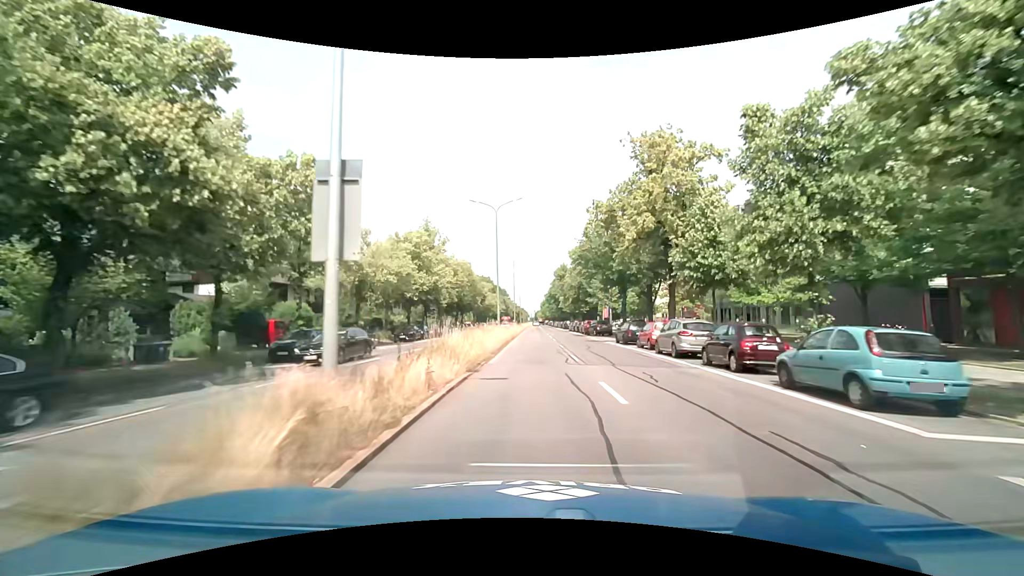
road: primary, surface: asphalt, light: Day
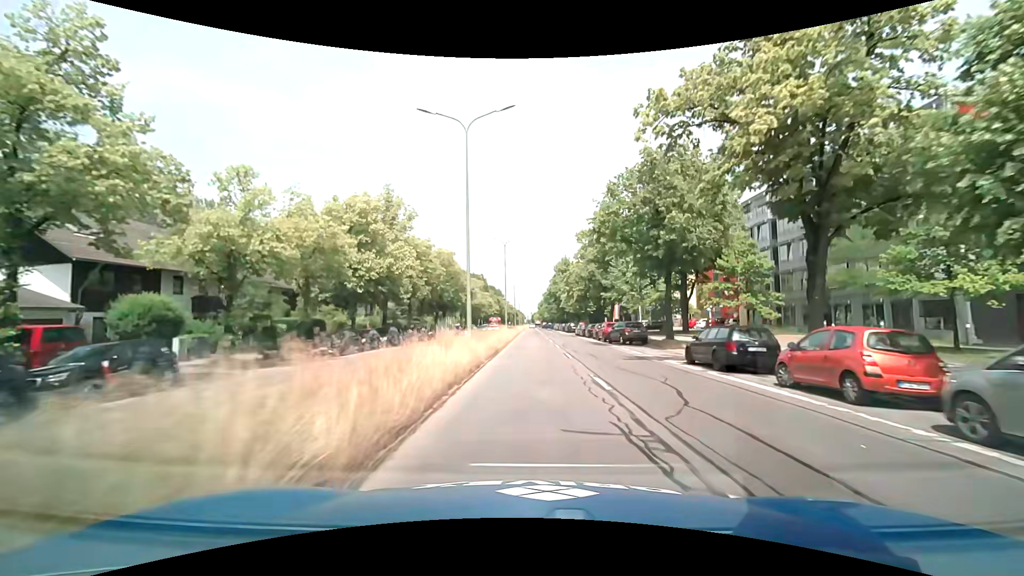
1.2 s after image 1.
(0.0, +16.3) m; +1°
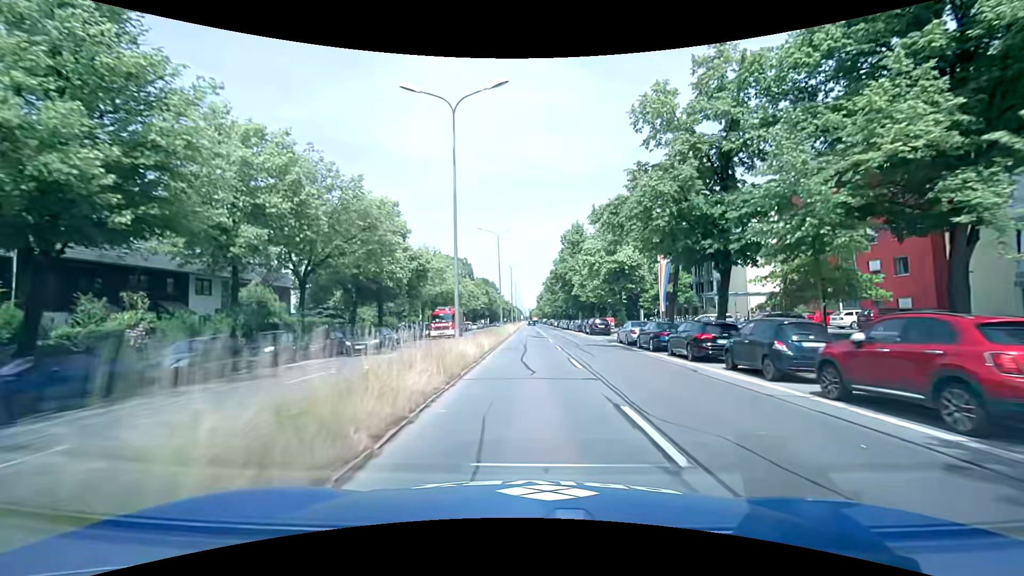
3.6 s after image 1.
(0.0, +32.9) m; 0°
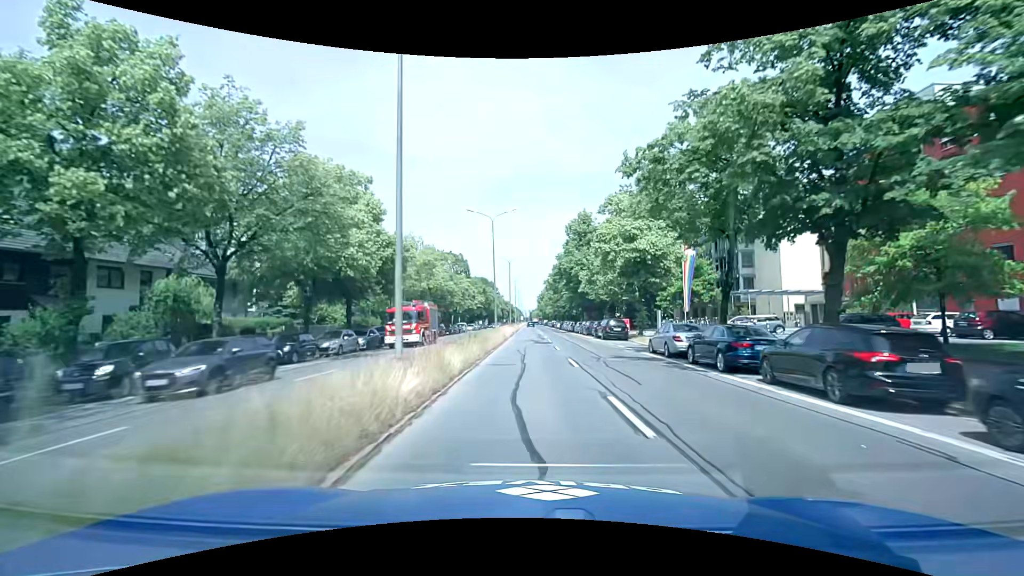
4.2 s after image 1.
(+0.1, +8.3) m; 0°
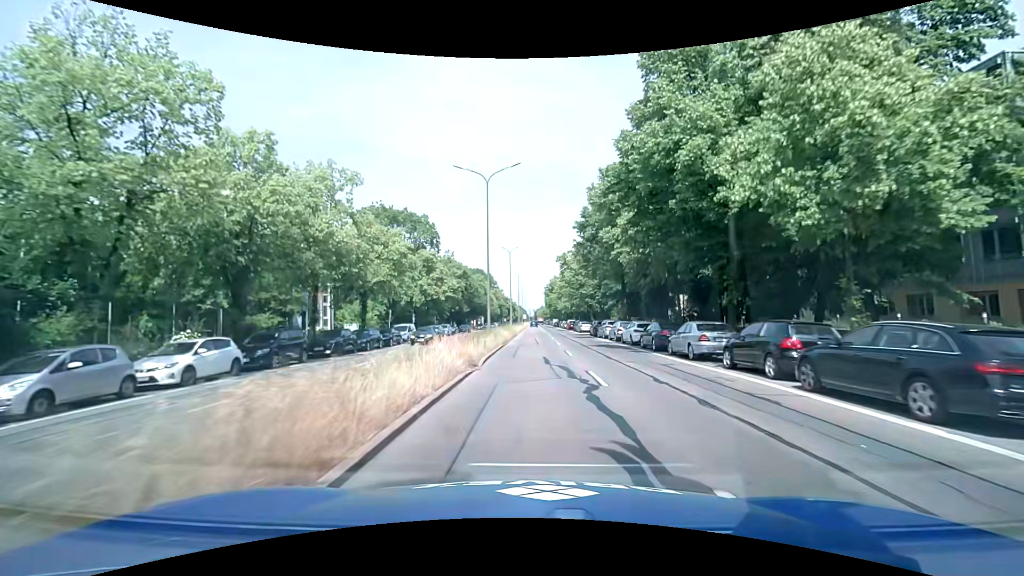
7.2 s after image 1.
(-0.1, +41.6) m; -1°
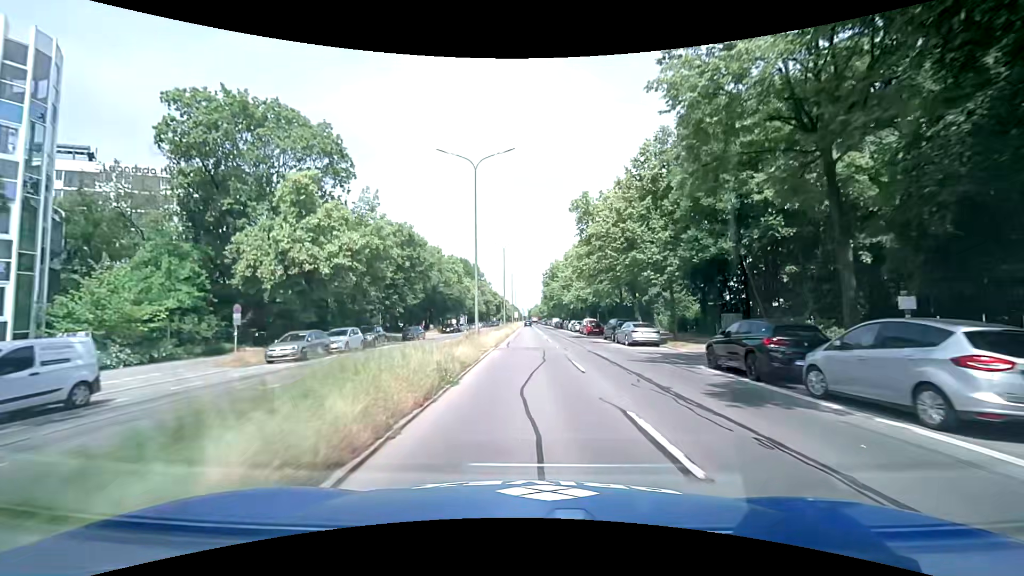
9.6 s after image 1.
(+0.3, +33.5) m; +1°
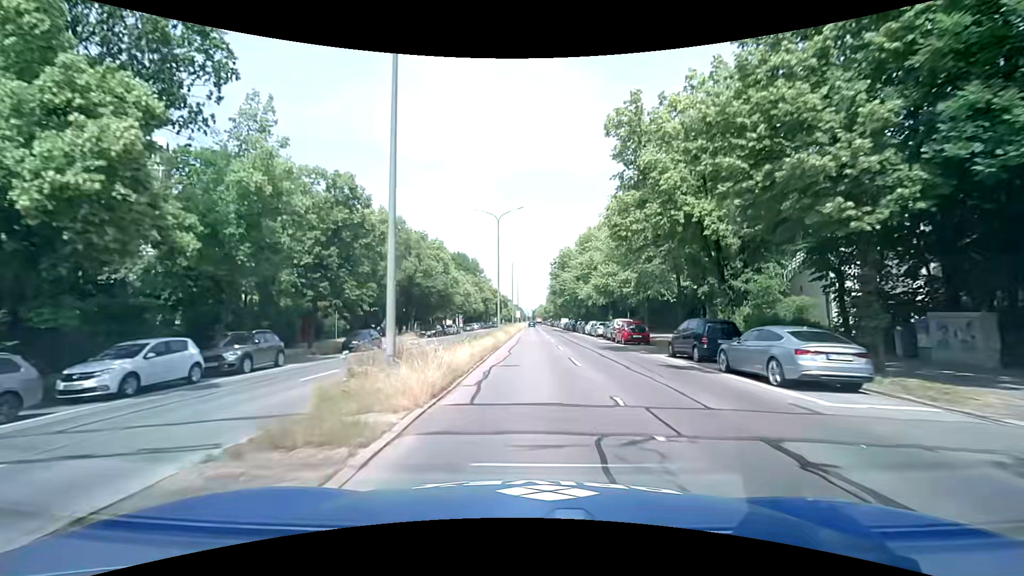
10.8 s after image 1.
(-0.1, +16.7) m; 0°
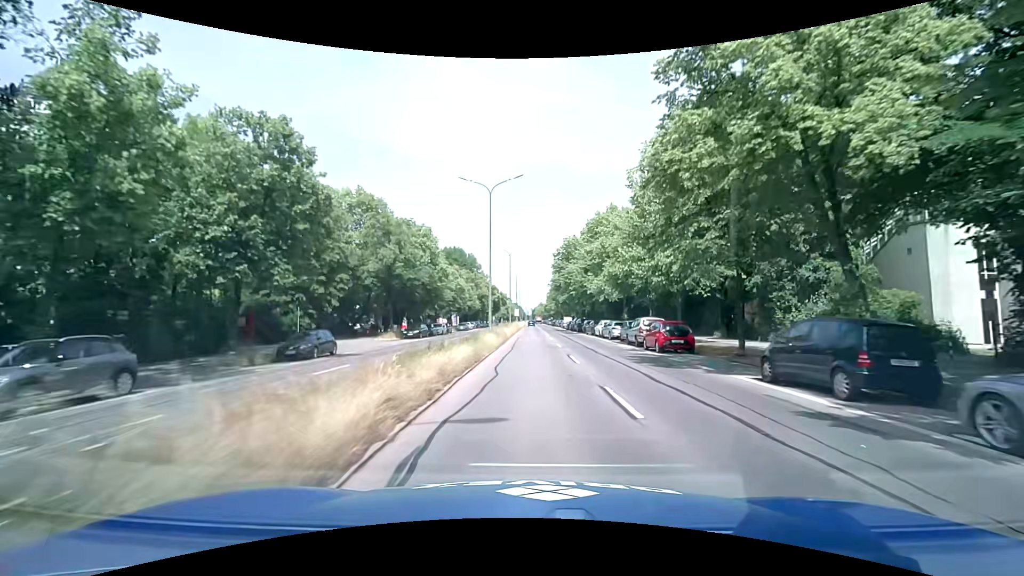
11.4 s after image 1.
(-0.1, +8.3) m; 0°
(0, +10) (0, +20) (0, +30) (0, +40) (0, +50) (0, +60) (0, +70) (0, +80) (0, +90) (0, +100) m
